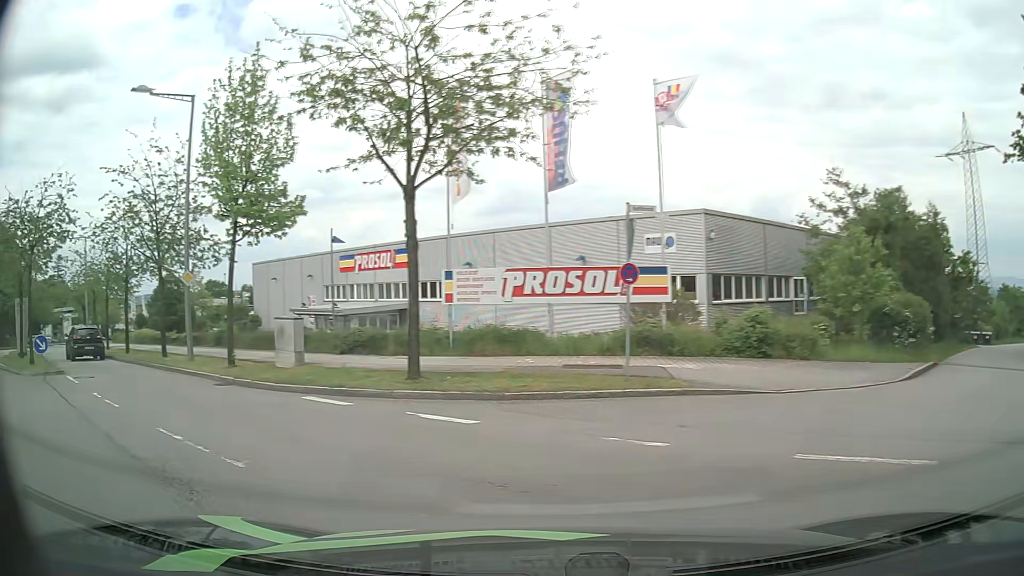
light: Day
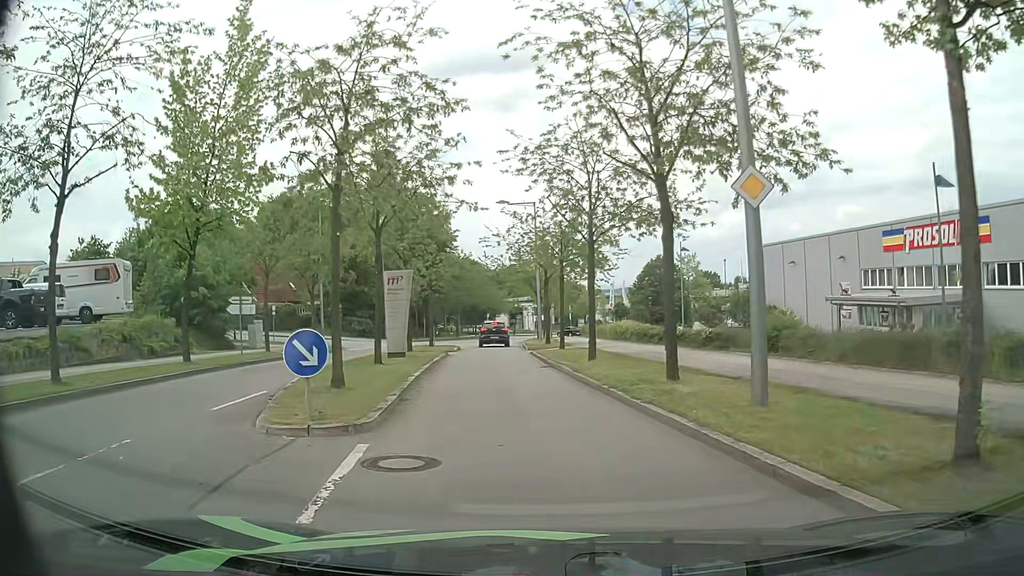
(-7.2, +12.1) m; -45°
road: residential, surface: asphalt
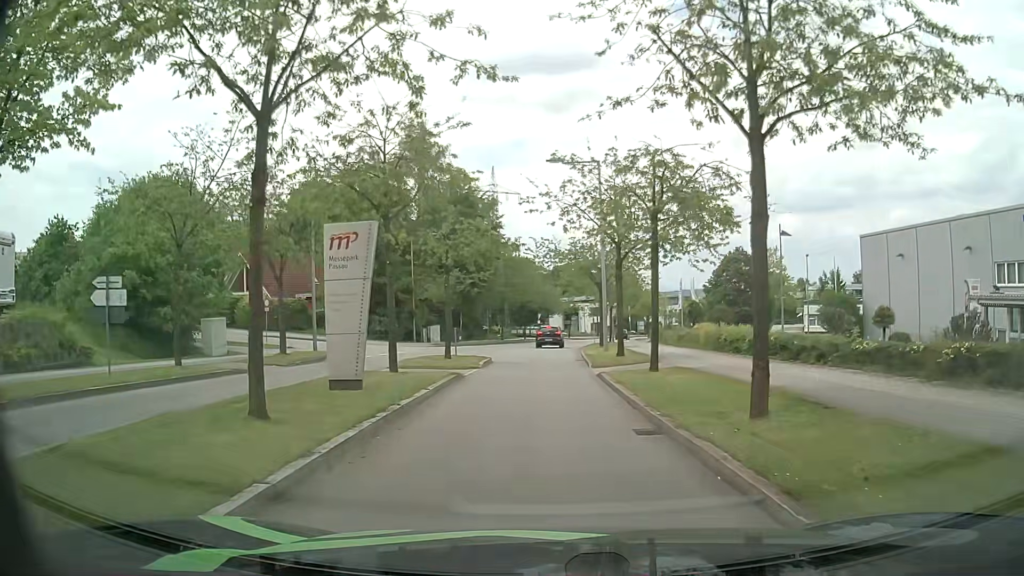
(-0.1, +11.6) m; -2°
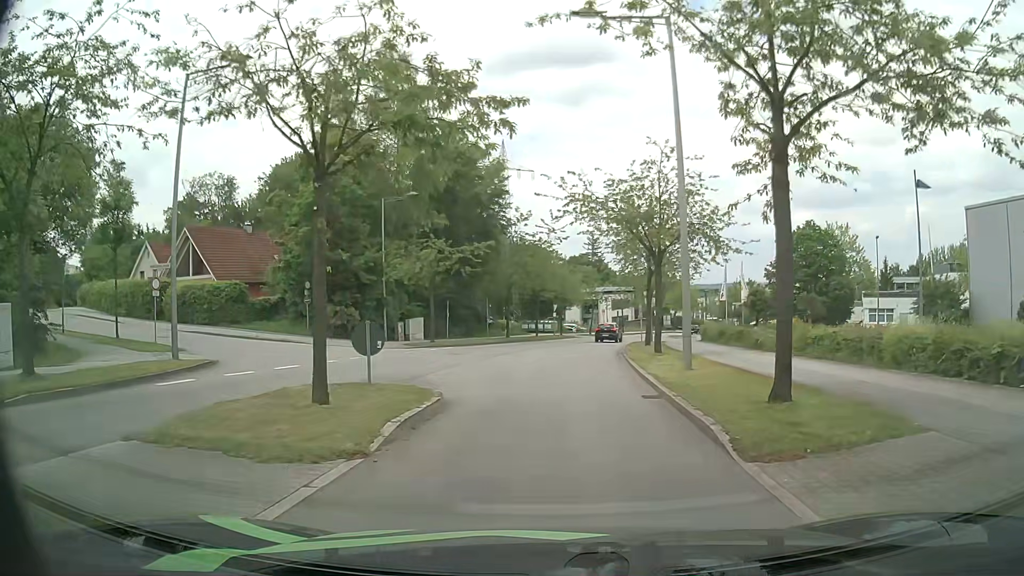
(-0.4, +15.4) m; -2°
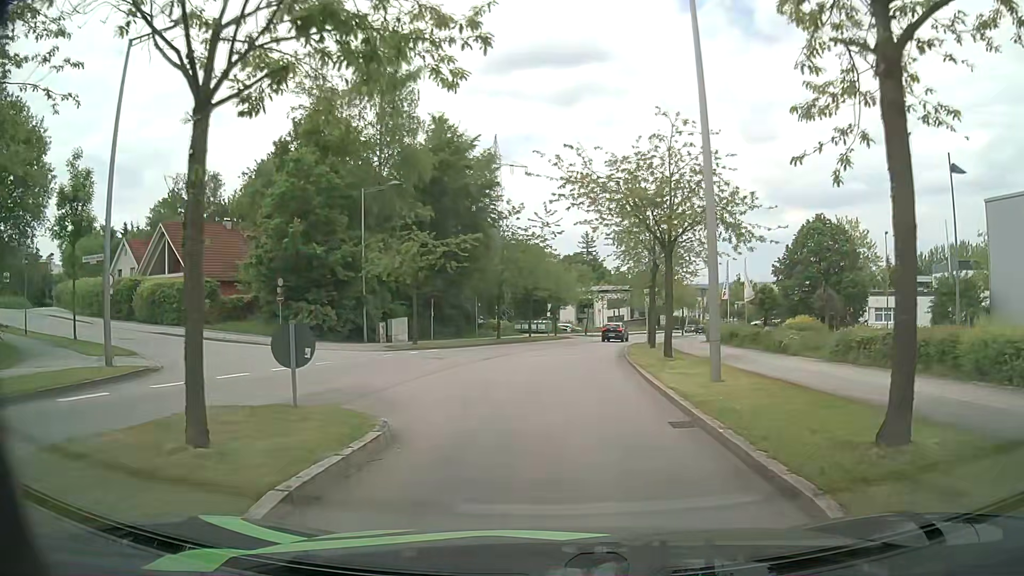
(0.0, +3.4) m; +1°
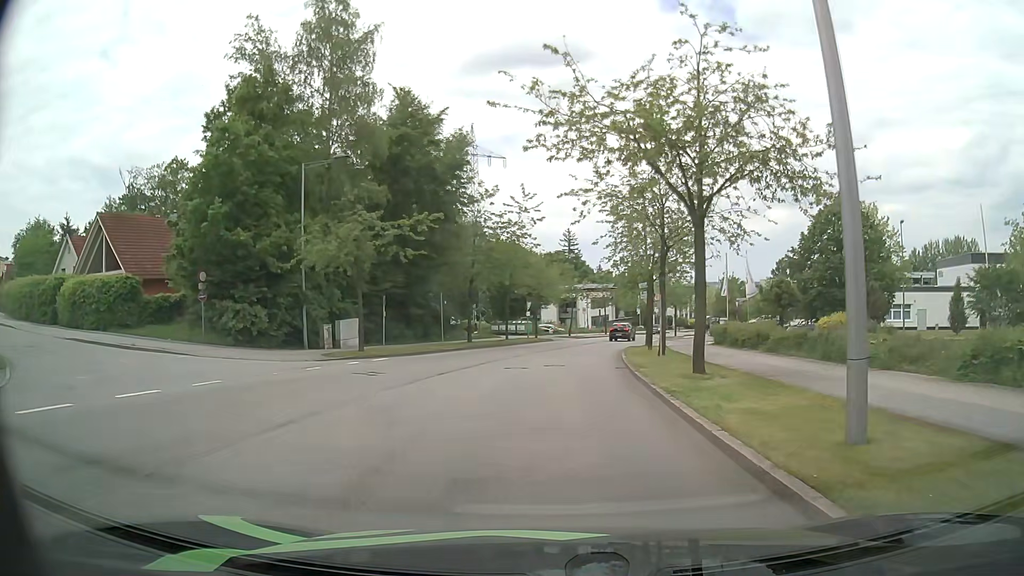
(+0.2, +7.0) m; +2°
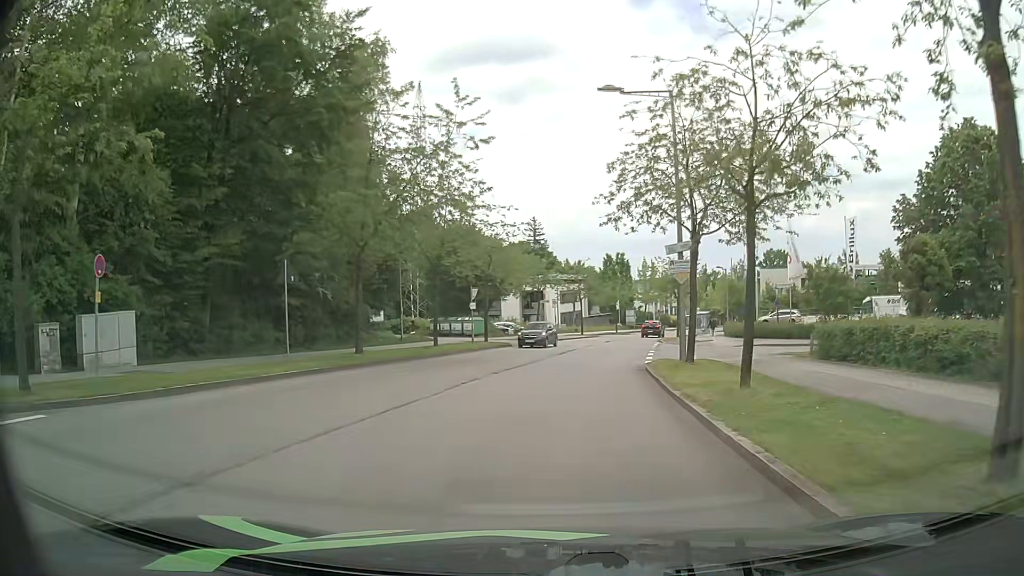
(+0.3, +18.9) m; +3°
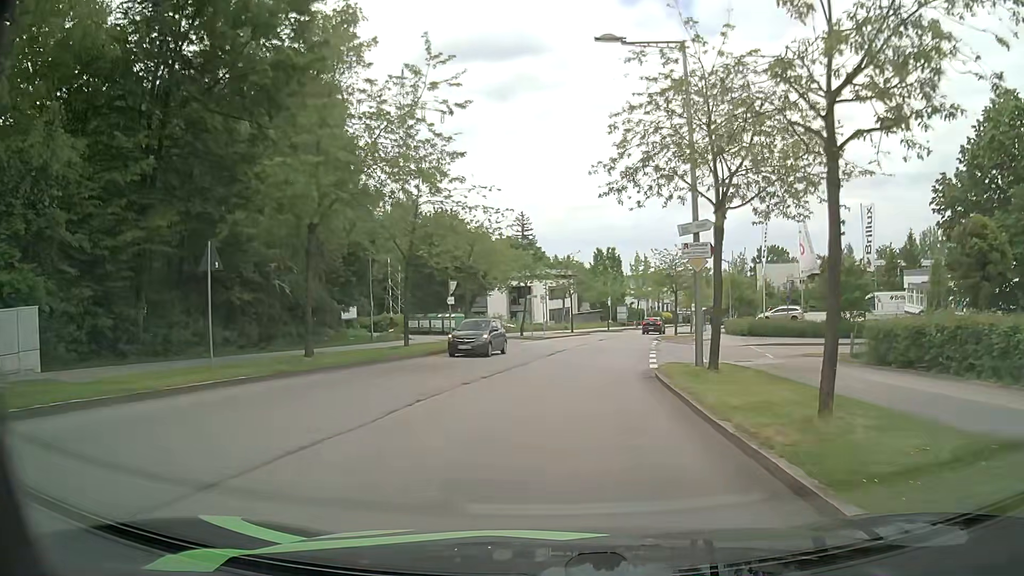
(0.0, +4.1) m; +1°
(0, +10) (+1, +20) (+2, +30) (+3, +40) (+5, +50) (+8, +59) (+10, +69) (+13, +78) (+17, +88) (+20, +97) m
